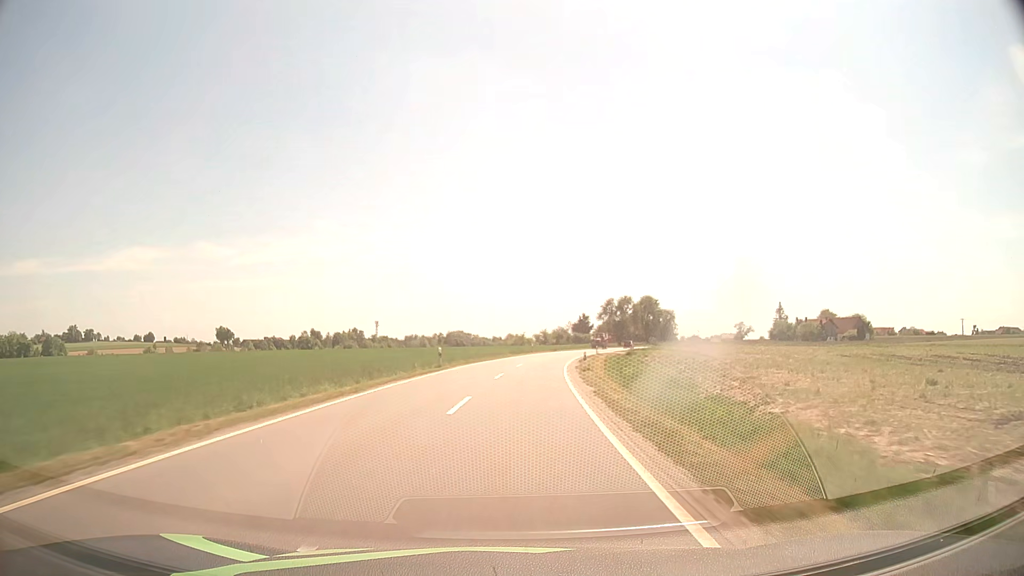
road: tertiary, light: Day
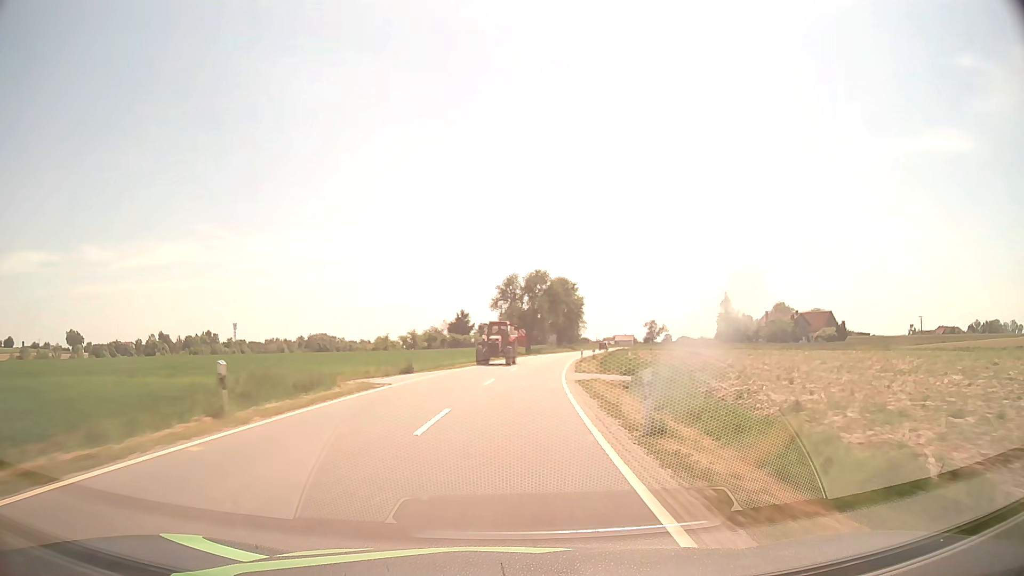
(+6.0, +62.8) m; +11°
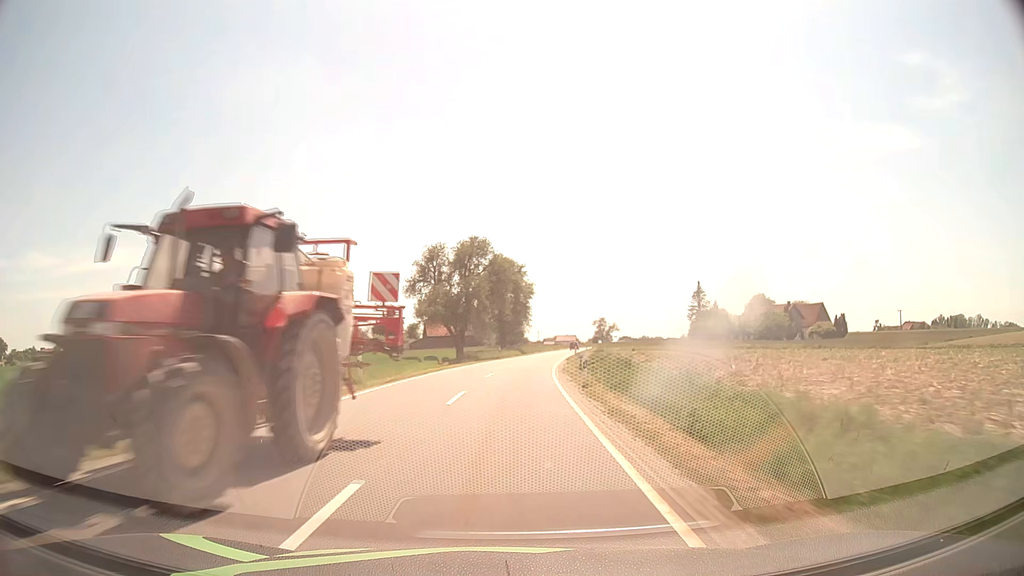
(+1.6, +31.5) m; +5°
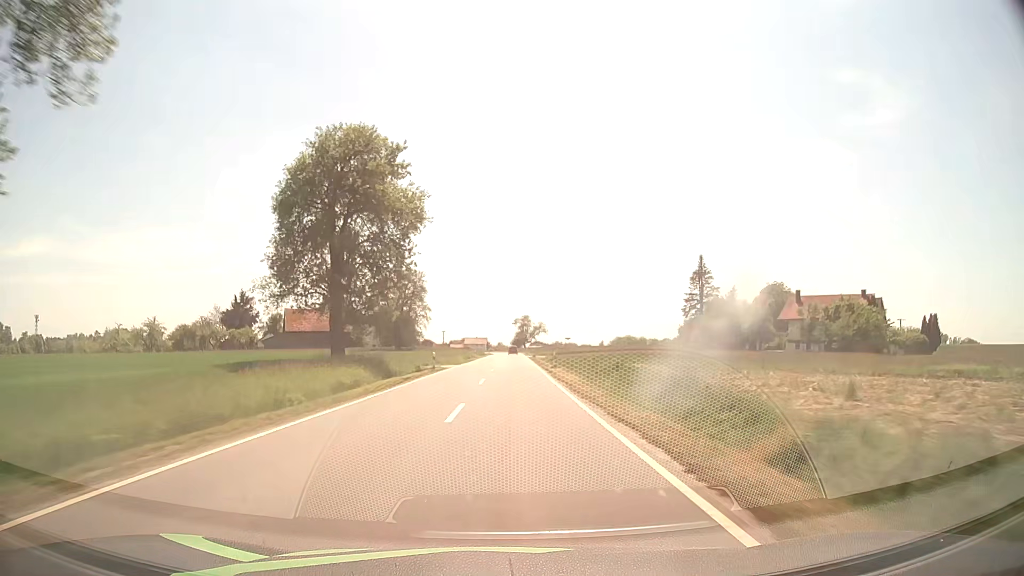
(+4.0, +63.0) m; +8°
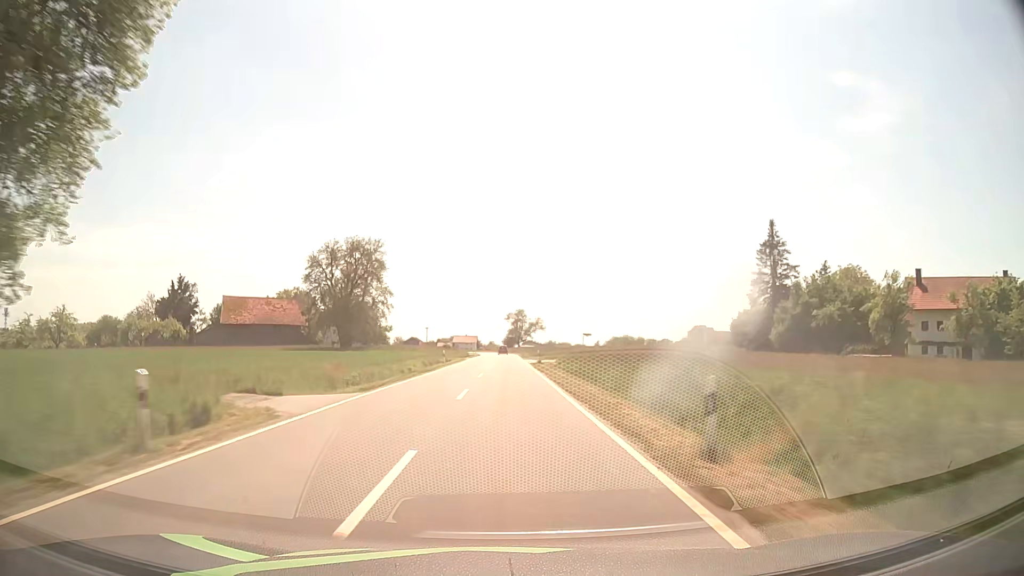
(+0.4, +31.6) m; +1°
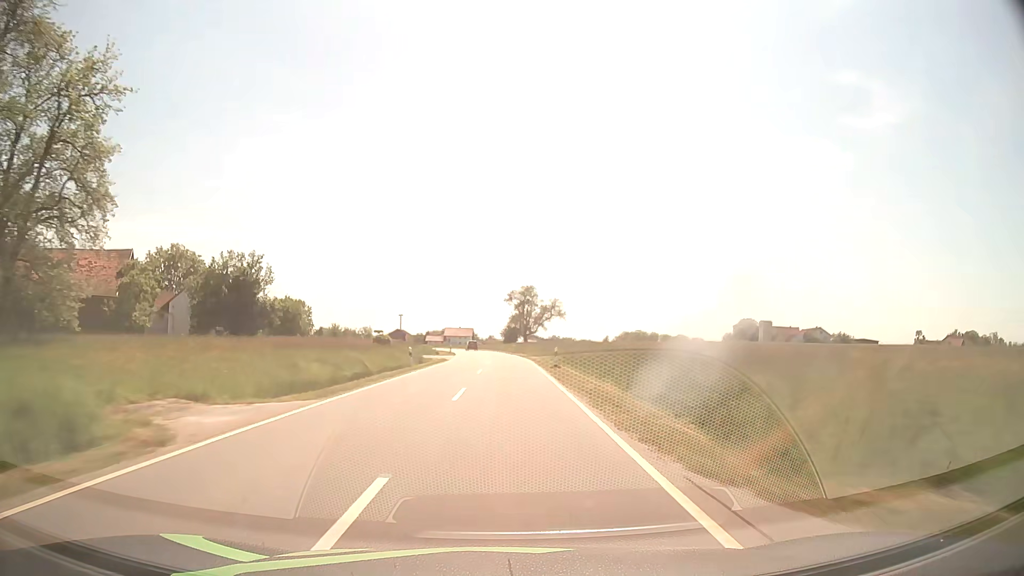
(-0.1, +62.7) m; 0°
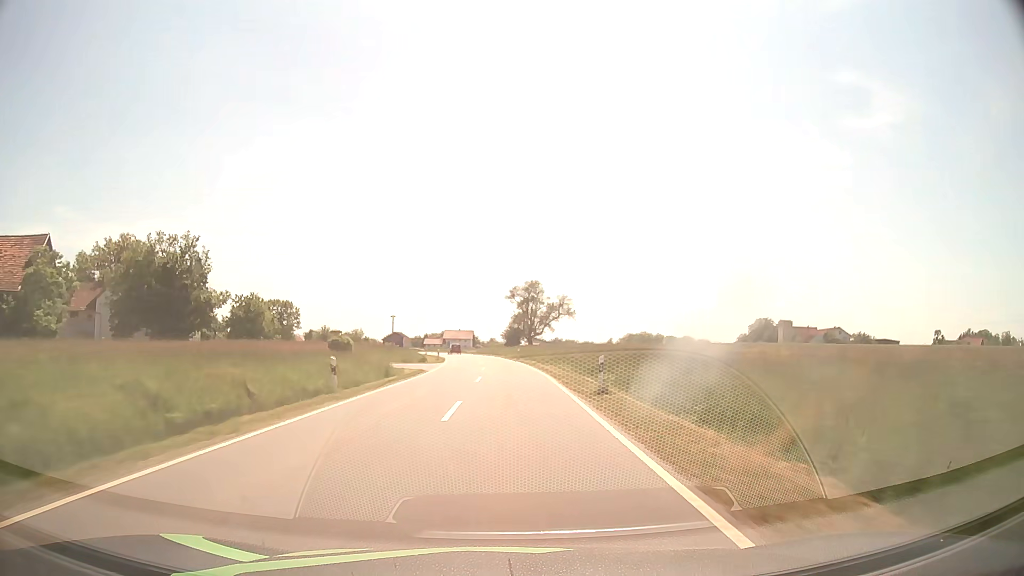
(0.0, +15.1) m; 0°
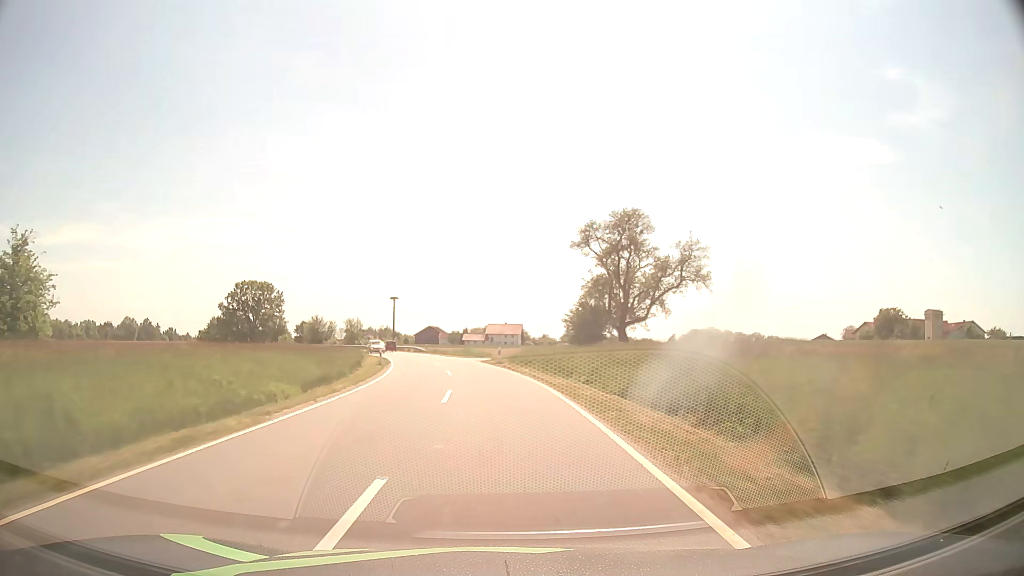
(-1.0, +57.6) m; -4°
(0, +10) (-1, +20) (-1, +30) (-3, +40) (-5, +50) (-7, +59) (-9, +69) (-12, +79) (-16, +88) (-19, +97) m
